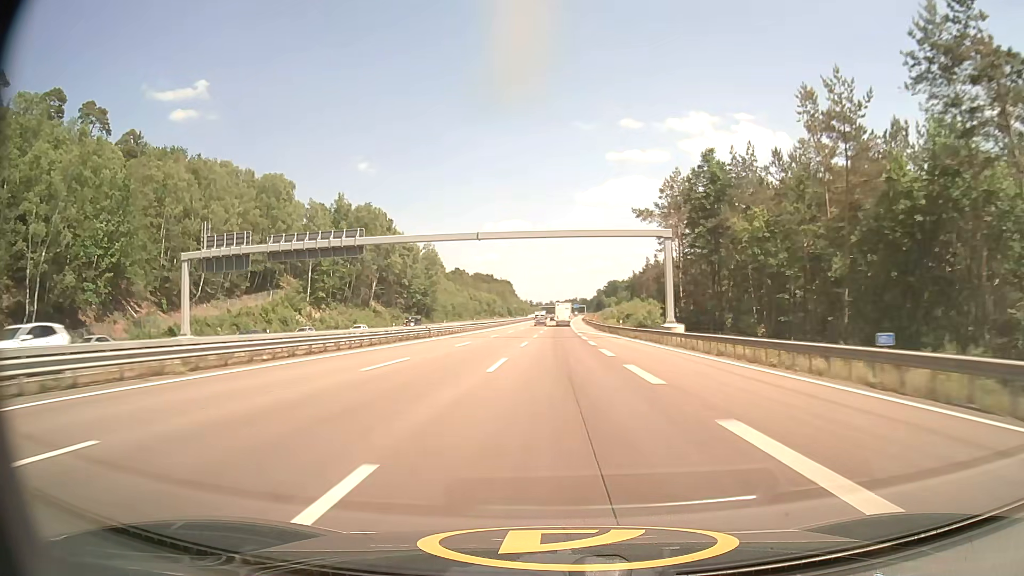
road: motorway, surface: asphalt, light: Day
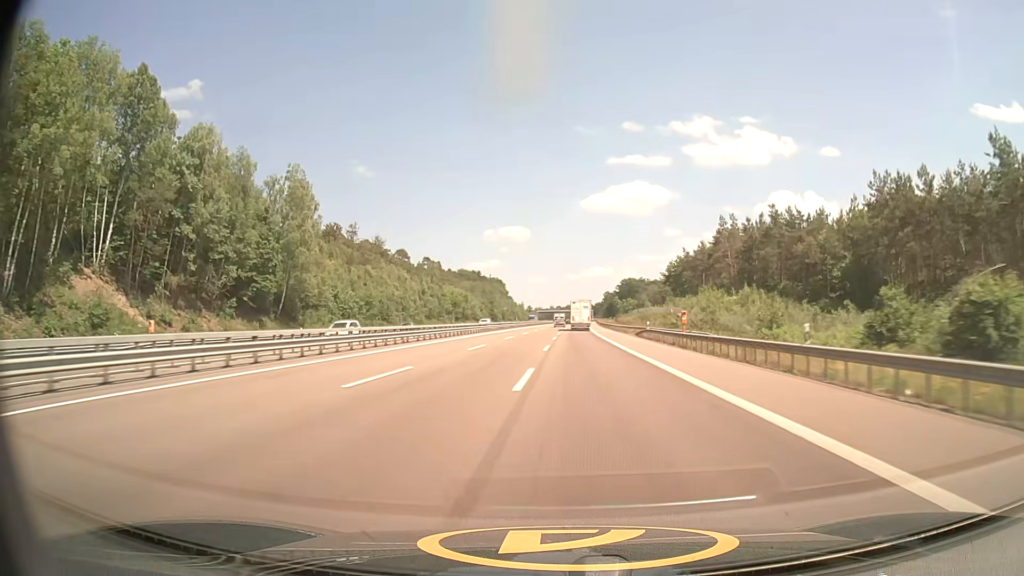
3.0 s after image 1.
(0.0, +97.6) m; 0°
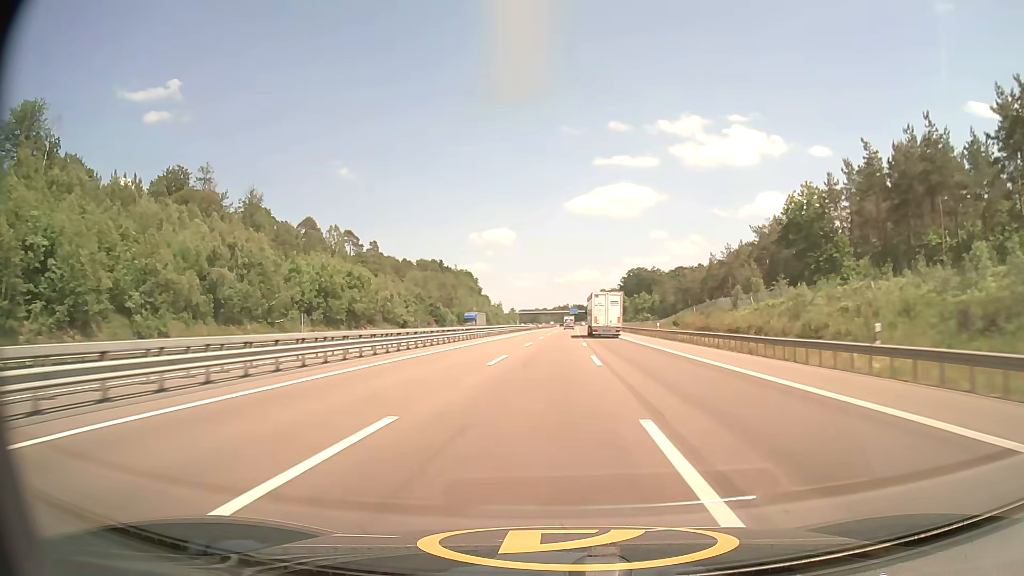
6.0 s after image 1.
(+0.8, +100.0) m; +1°
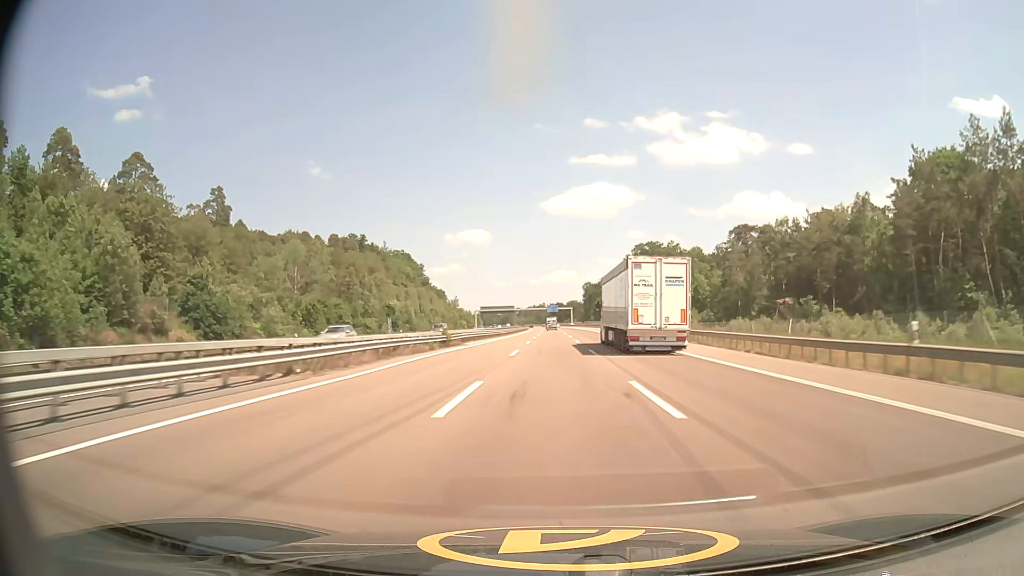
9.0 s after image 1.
(+2.2, +101.6) m; +2°
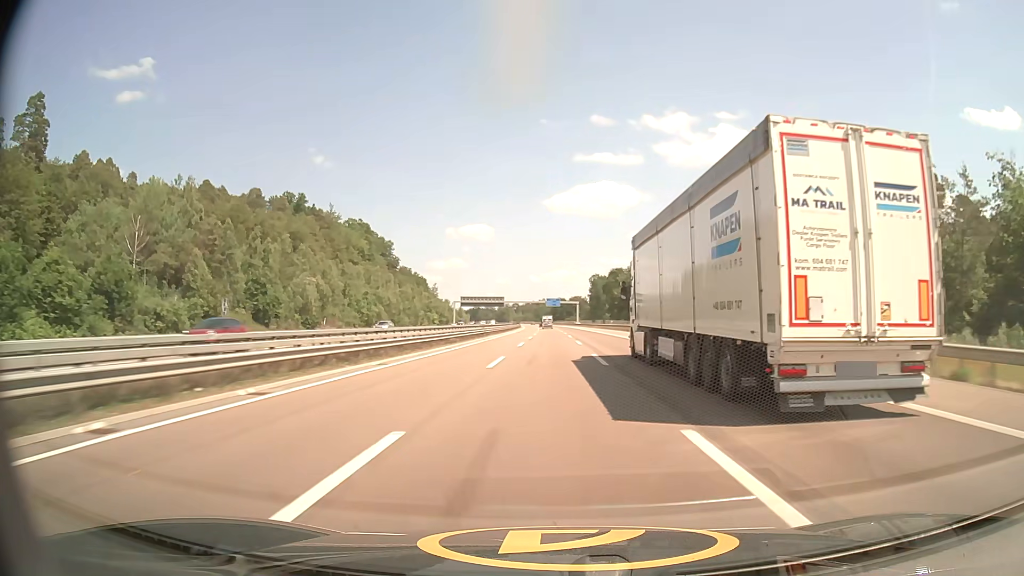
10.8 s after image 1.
(+0.1, +61.5) m; 0°
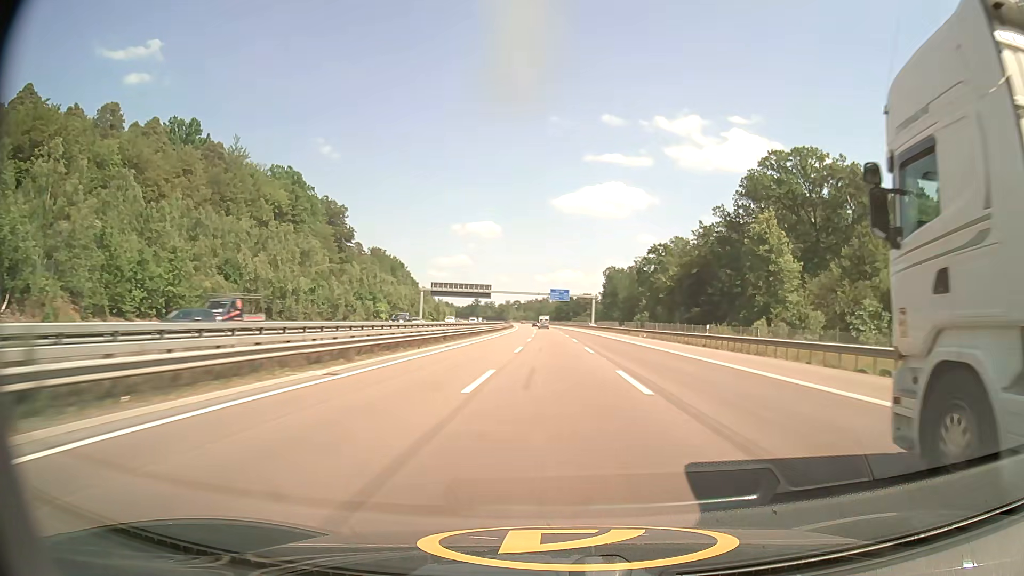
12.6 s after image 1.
(-0.2, +61.5) m; 0°
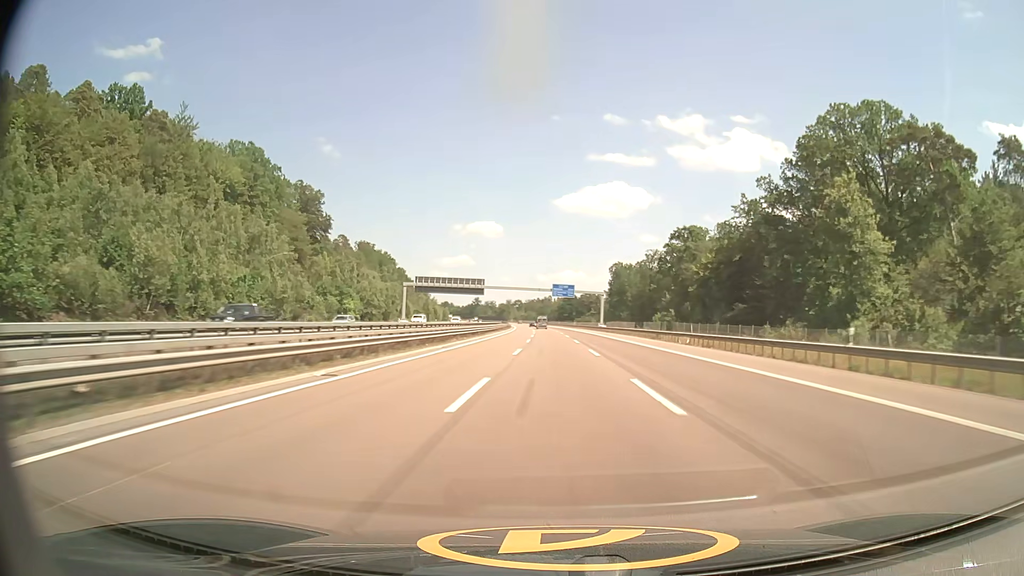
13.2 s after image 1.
(0.0, +20.5) m; 0°
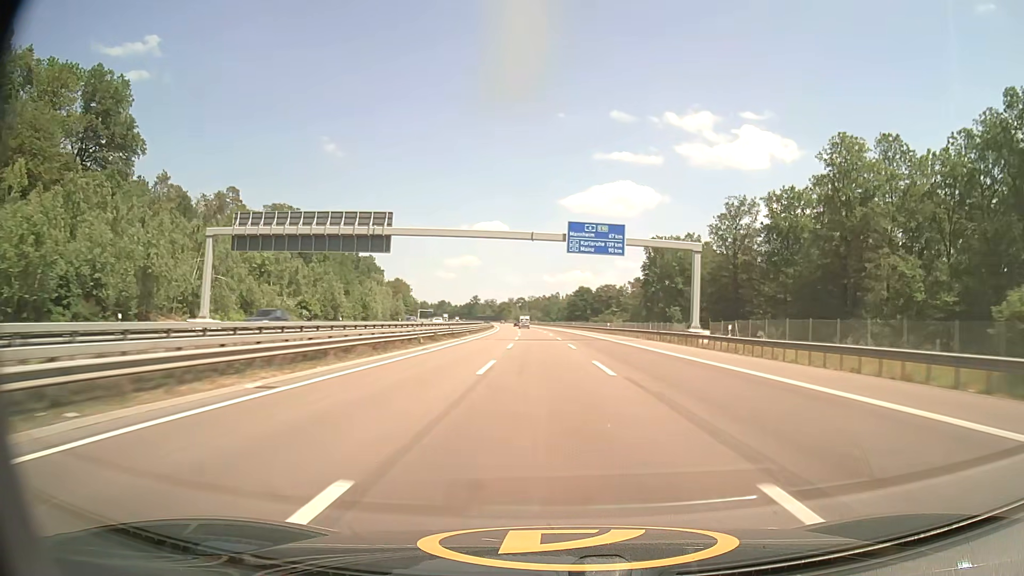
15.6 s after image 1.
(-0.5, +82.8) m; -1°
(0, +10) (0, +20) (0, +30) (0, +40) (0, +50) (0, +60) (-1, +70) (-1, +80) (-1, +90) (-1, +100) m
